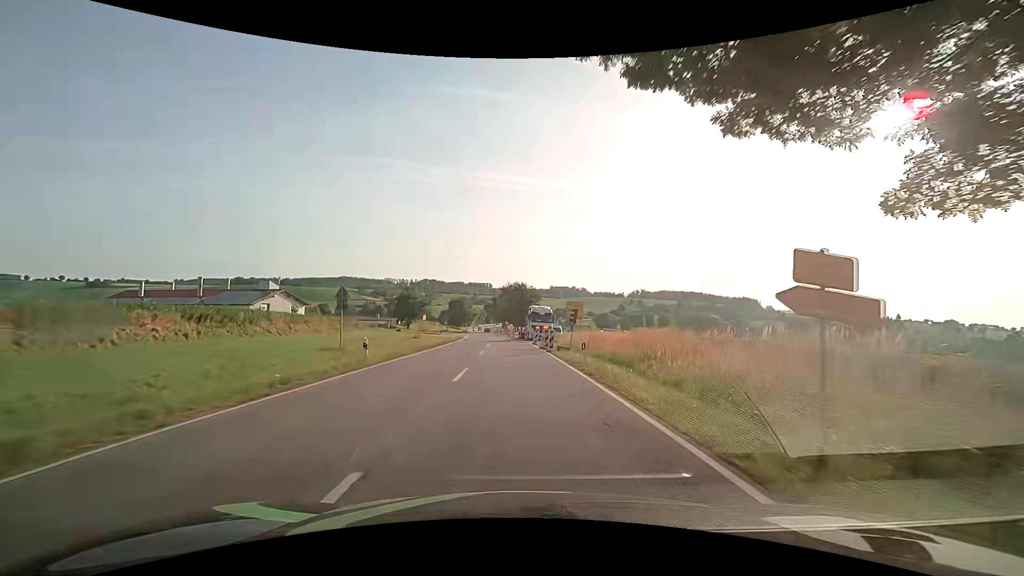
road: secondary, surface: asphalt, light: Day
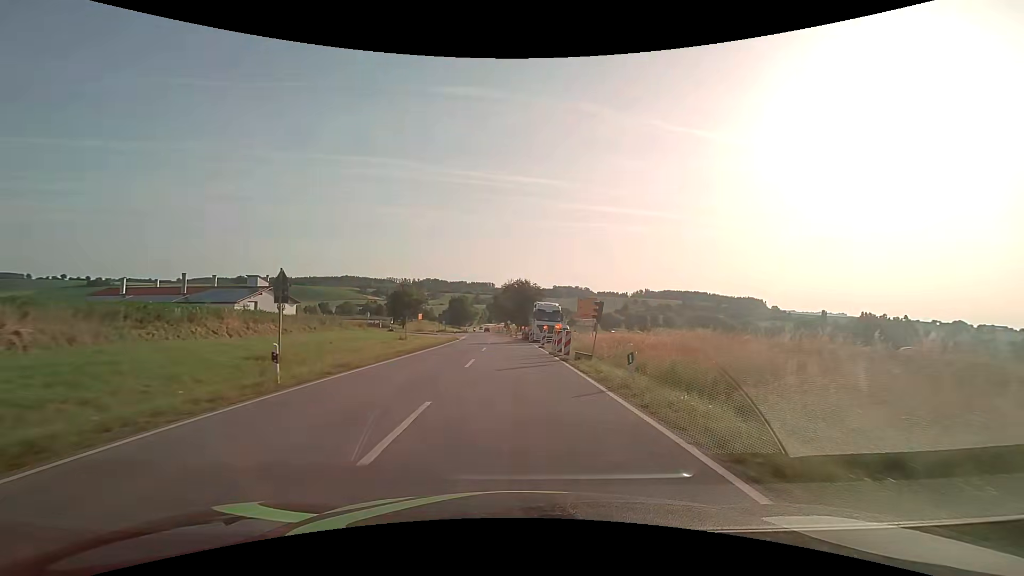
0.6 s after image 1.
(0.0, +7.6) m; -1°
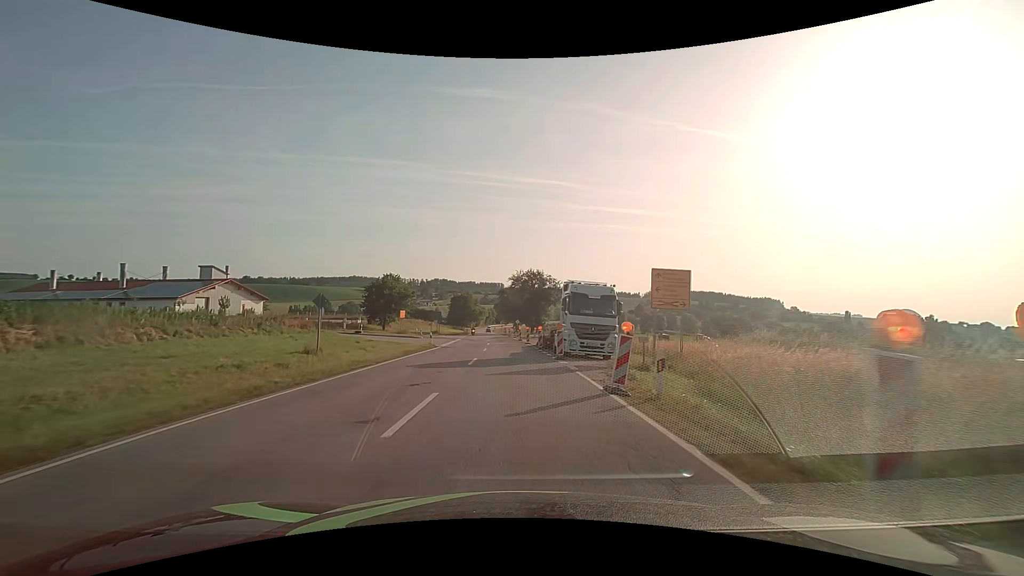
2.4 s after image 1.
(-0.2, +22.9) m; -1°
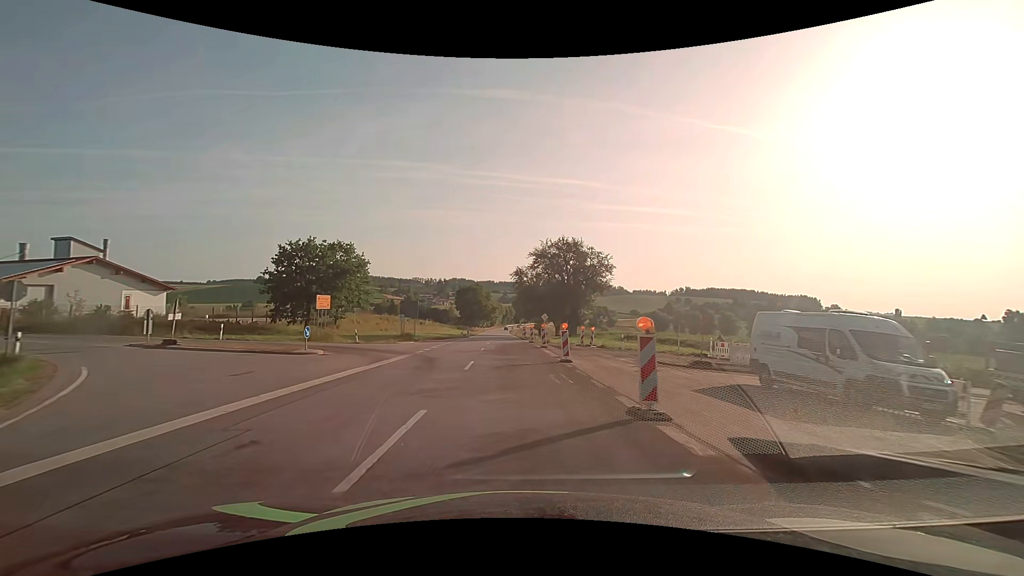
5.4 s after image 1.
(-0.7, +38.0) m; -2°
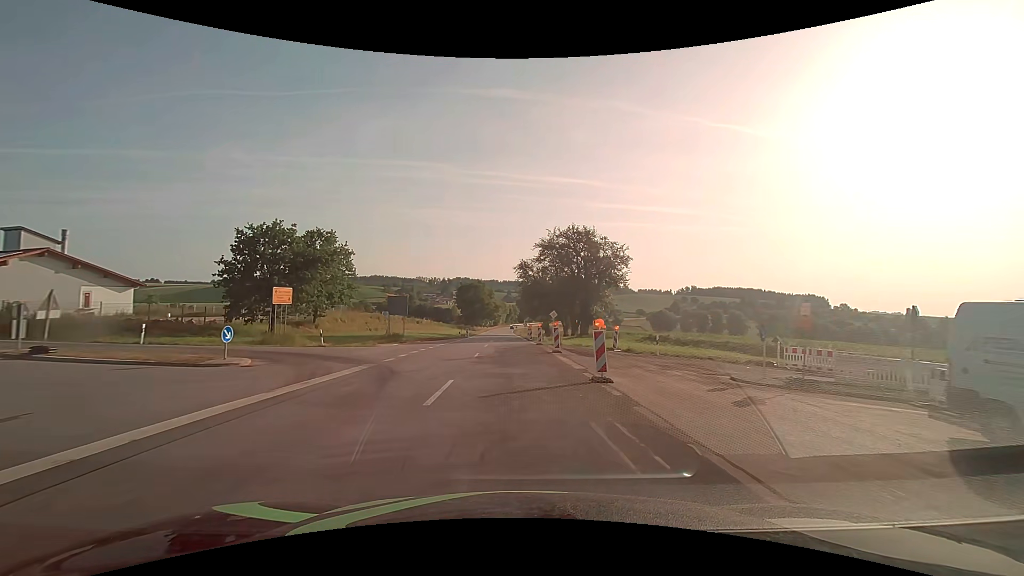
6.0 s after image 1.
(0.0, +7.6) m; 0°
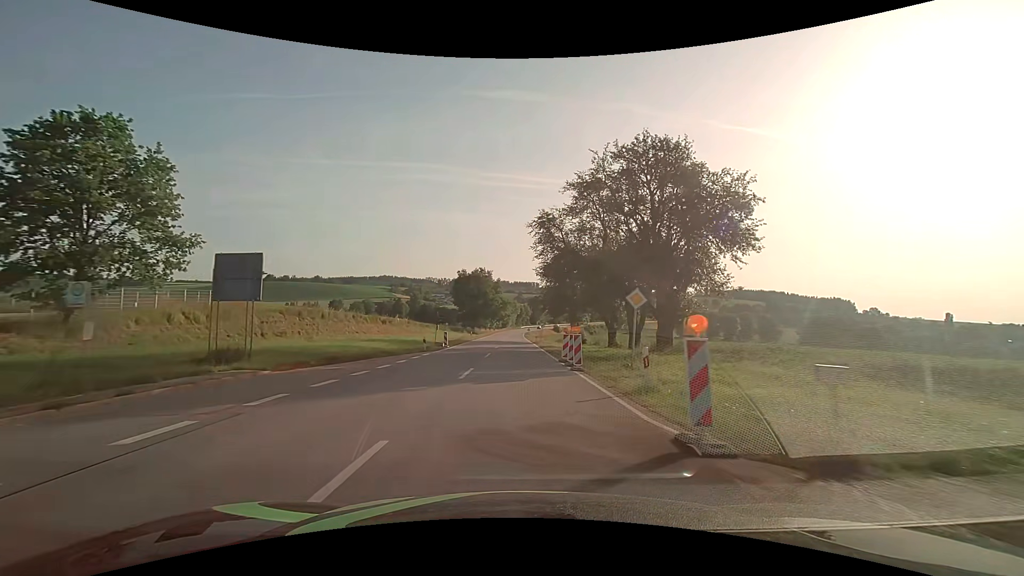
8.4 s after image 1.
(-0.4, +30.5) m; -1°
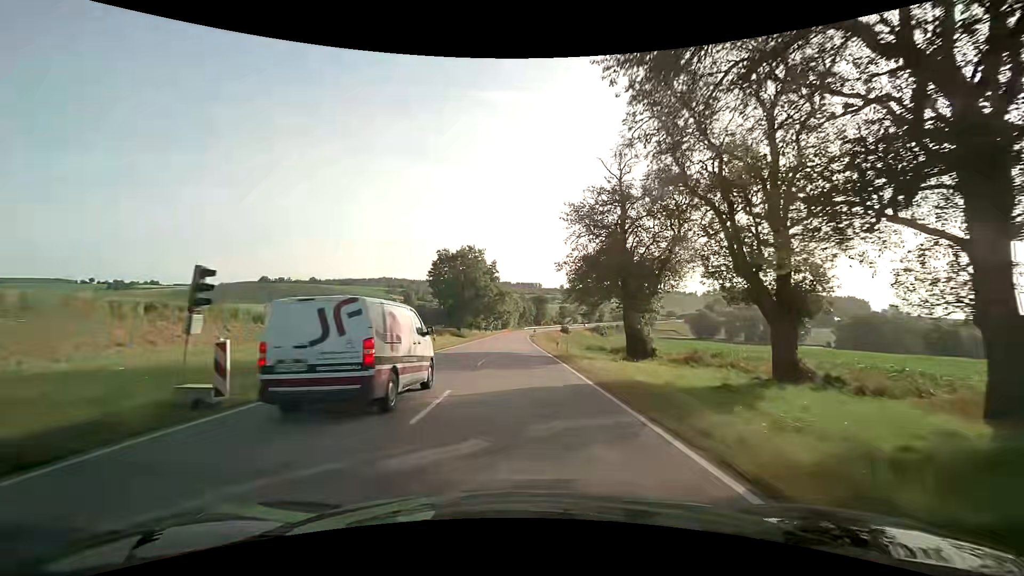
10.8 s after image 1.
(-0.1, +30.9) m; 0°
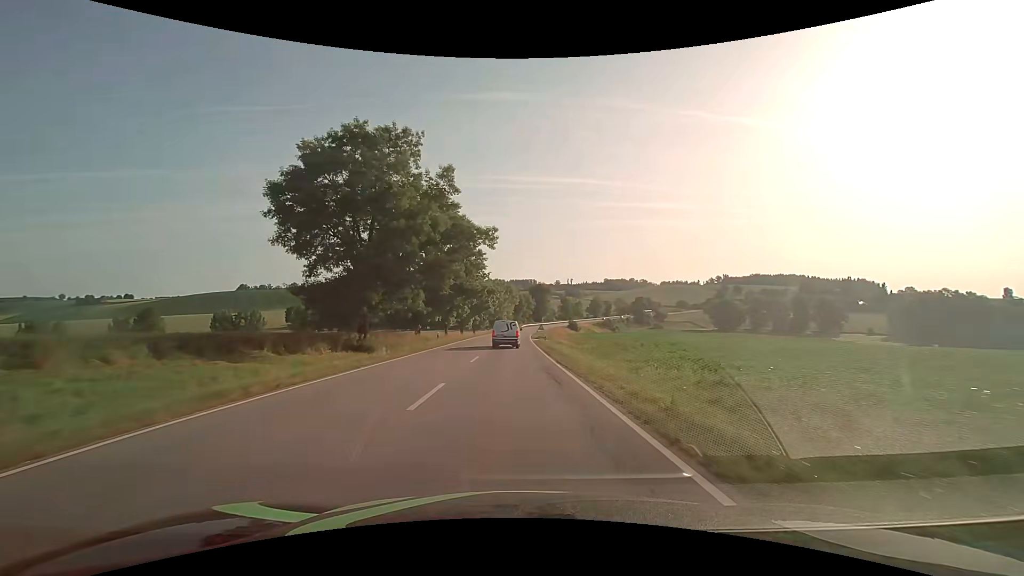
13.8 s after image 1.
(+0.4, +47.7) m; +1°
